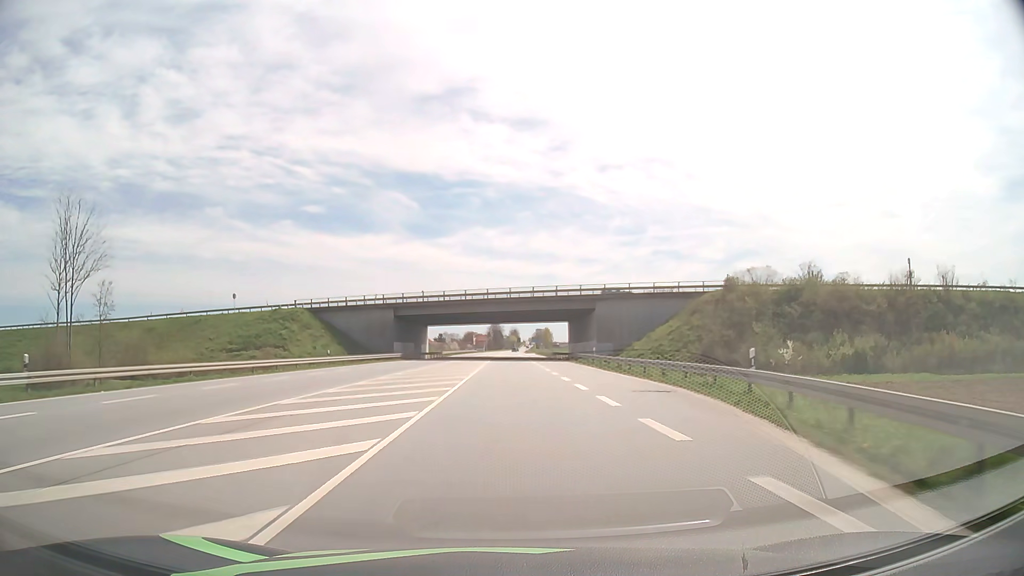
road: primary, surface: asphalt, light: Day
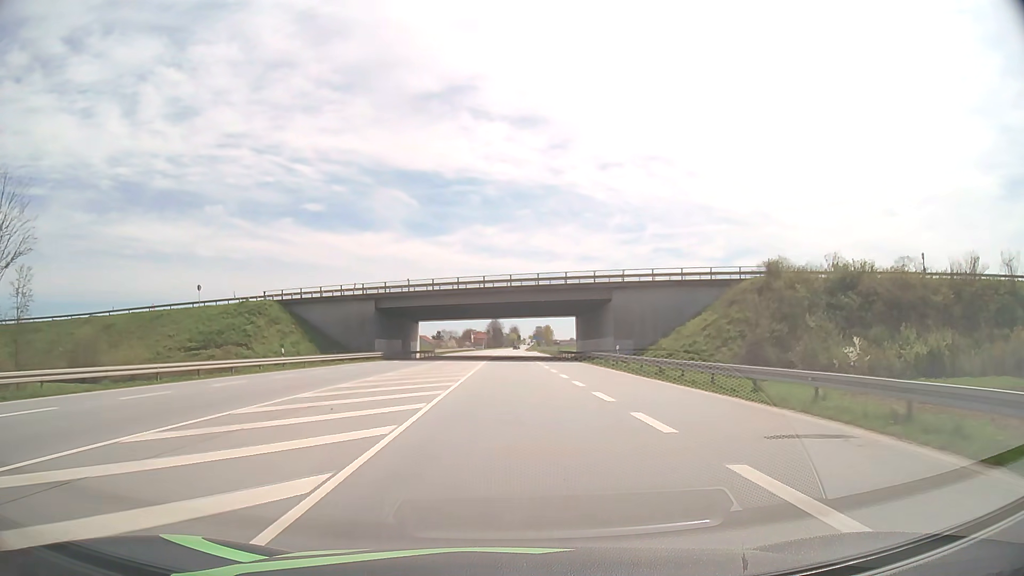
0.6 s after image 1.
(0.0, +11.3) m; 0°
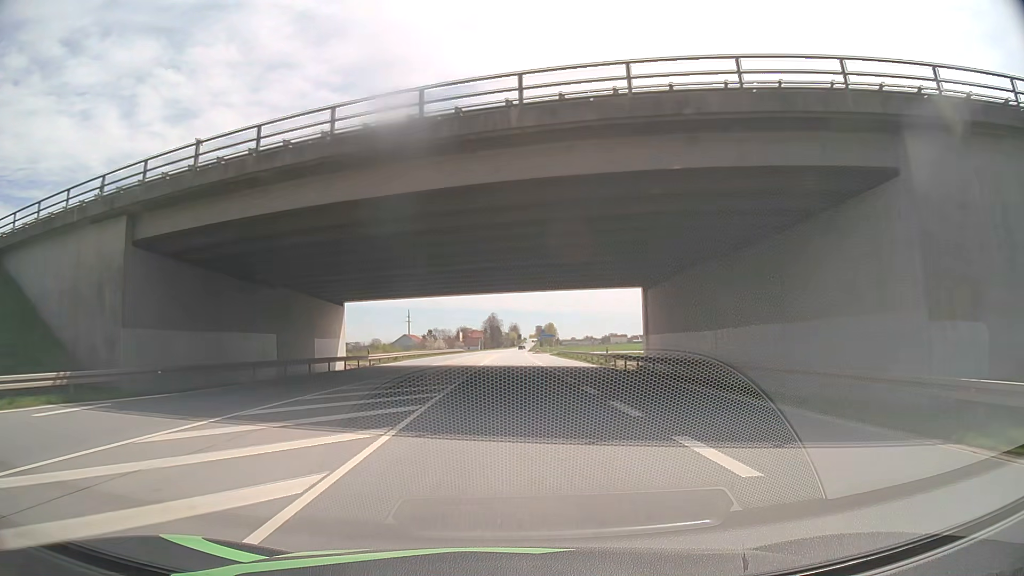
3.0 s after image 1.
(0.0, +45.3) m; 0°
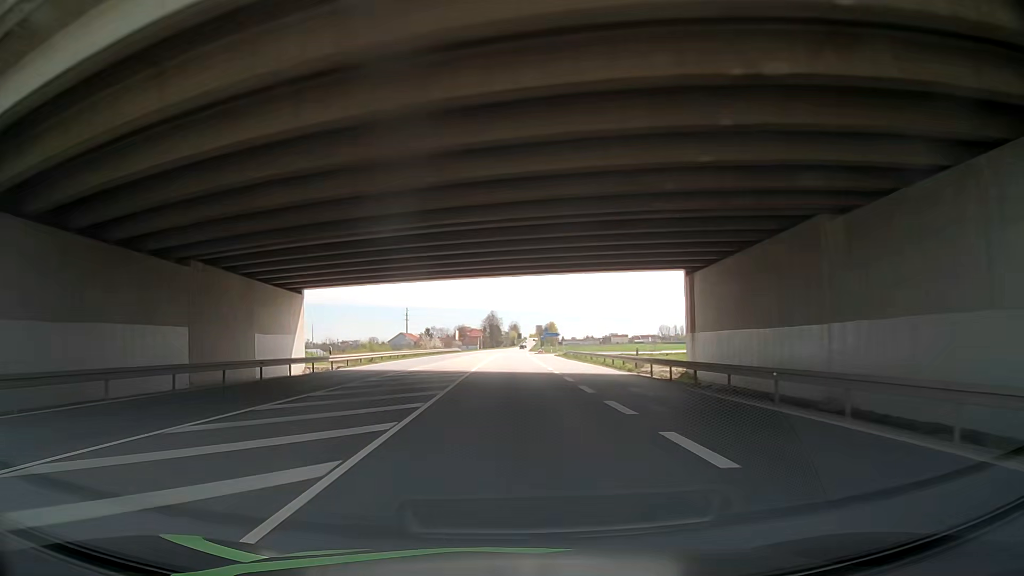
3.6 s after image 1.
(0.0, +11.3) m; 0°
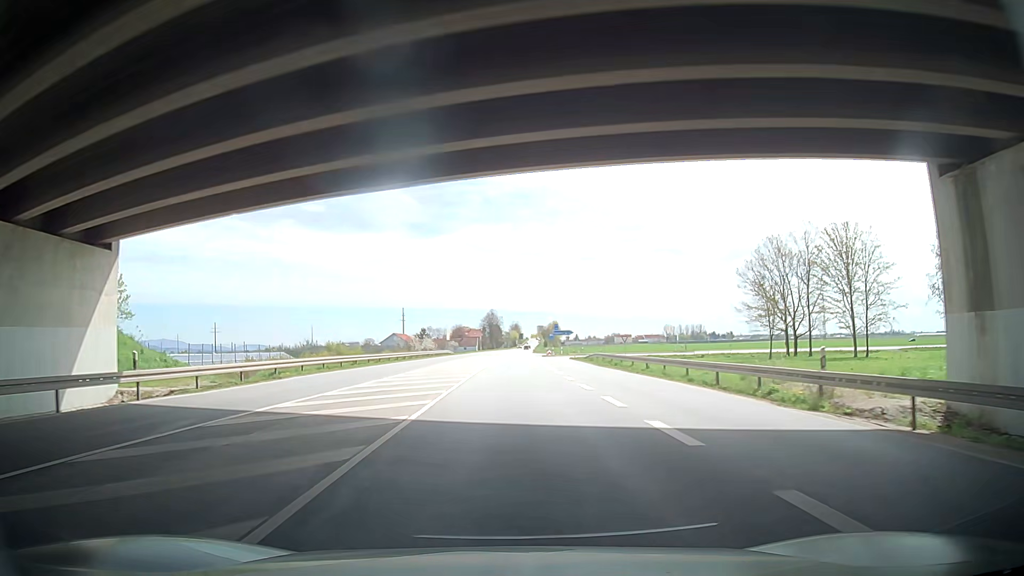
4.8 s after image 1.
(-0.2, +22.5) m; -1°
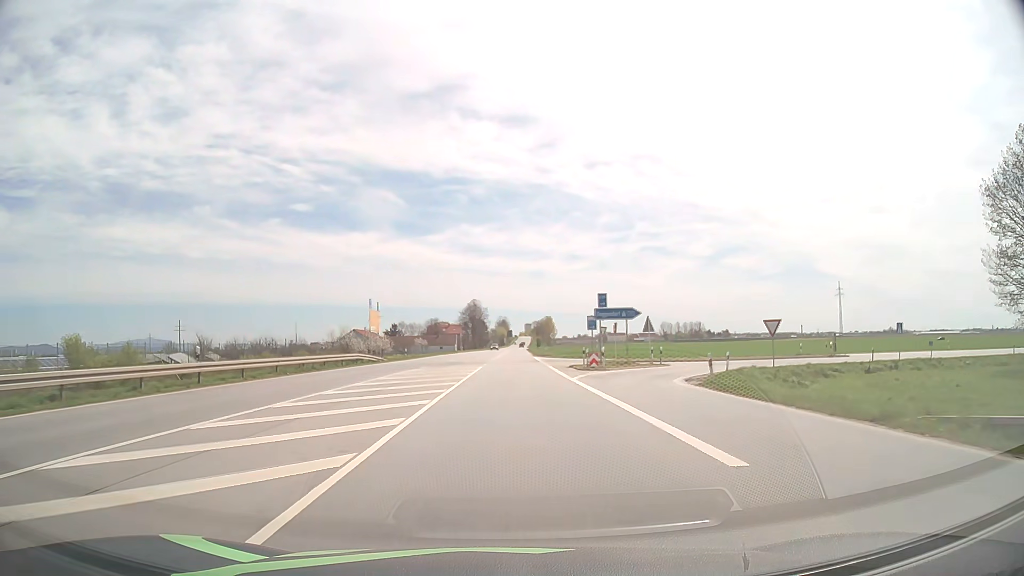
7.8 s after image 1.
(+1.2, +55.8) m; +2°
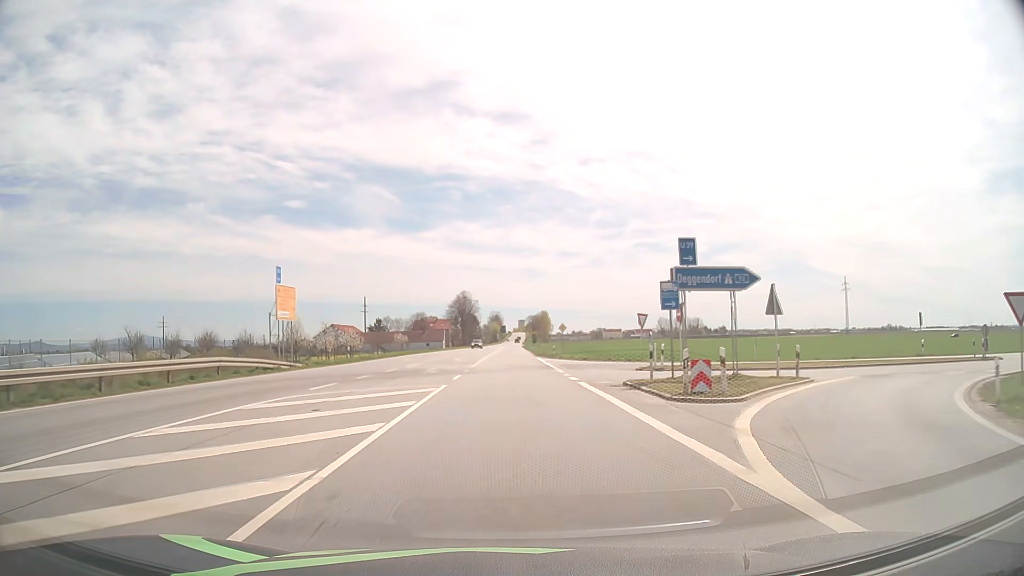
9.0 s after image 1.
(+0.1, +22.0) m; +1°
(0, +10) (0, +20) (0, +30) (0, +40) (0, +50) (0, +60) (0, +70) (+1, +80) (+1, +90) (+1, +100) m
